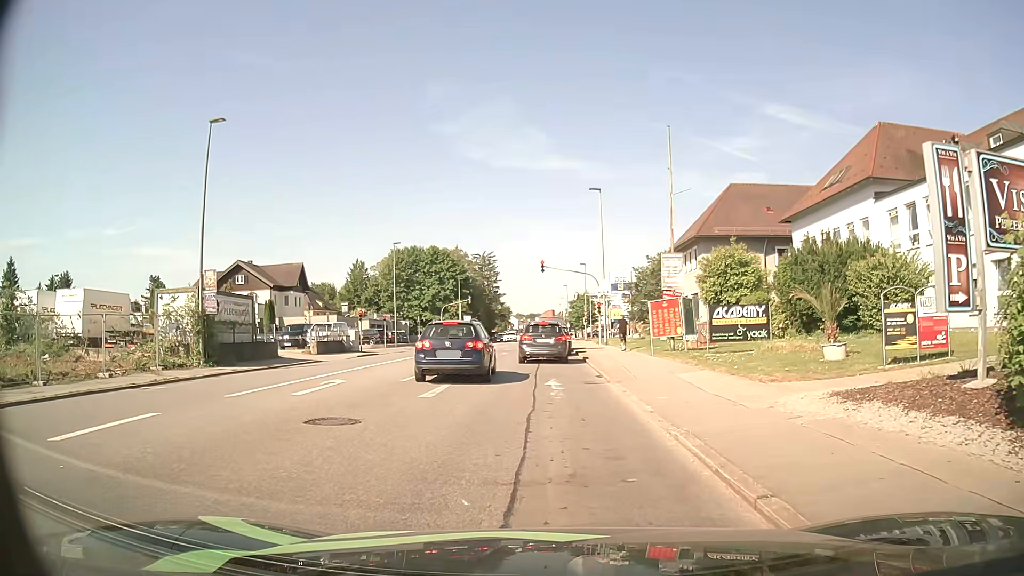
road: tertiary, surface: asphalt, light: Day
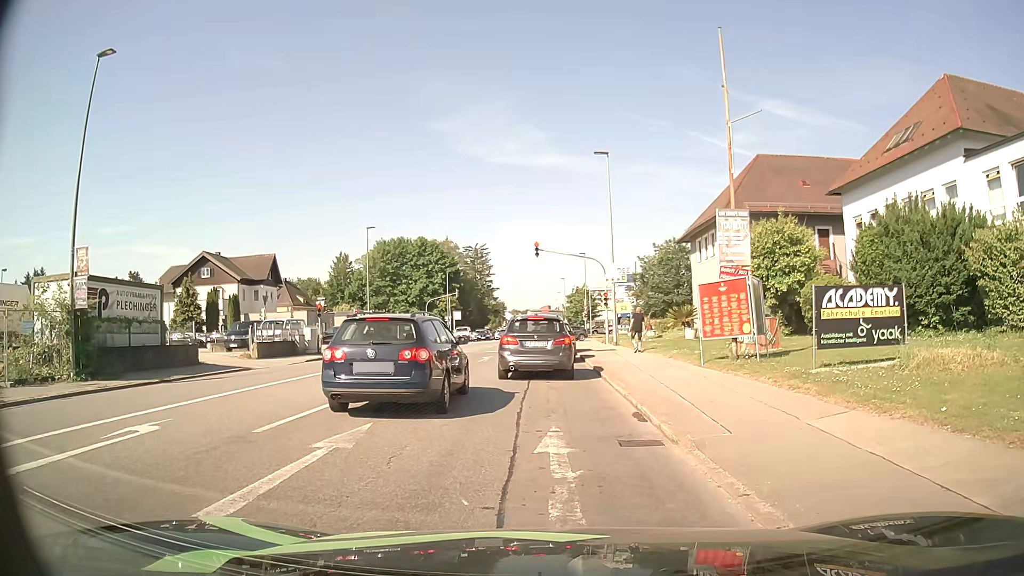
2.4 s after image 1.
(0.0, +8.4) m; 0°
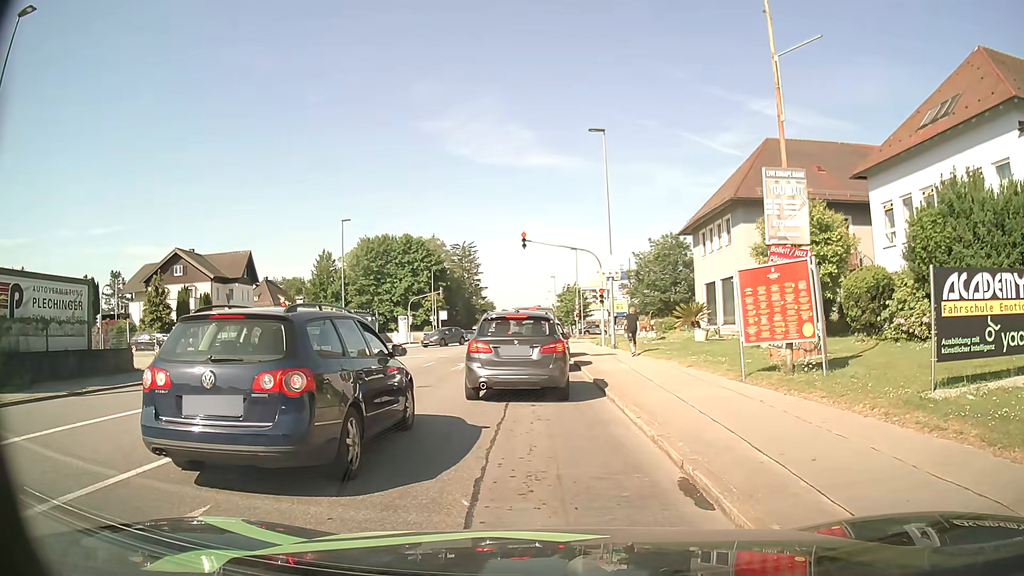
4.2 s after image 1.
(+0.1, +4.2) m; +2°
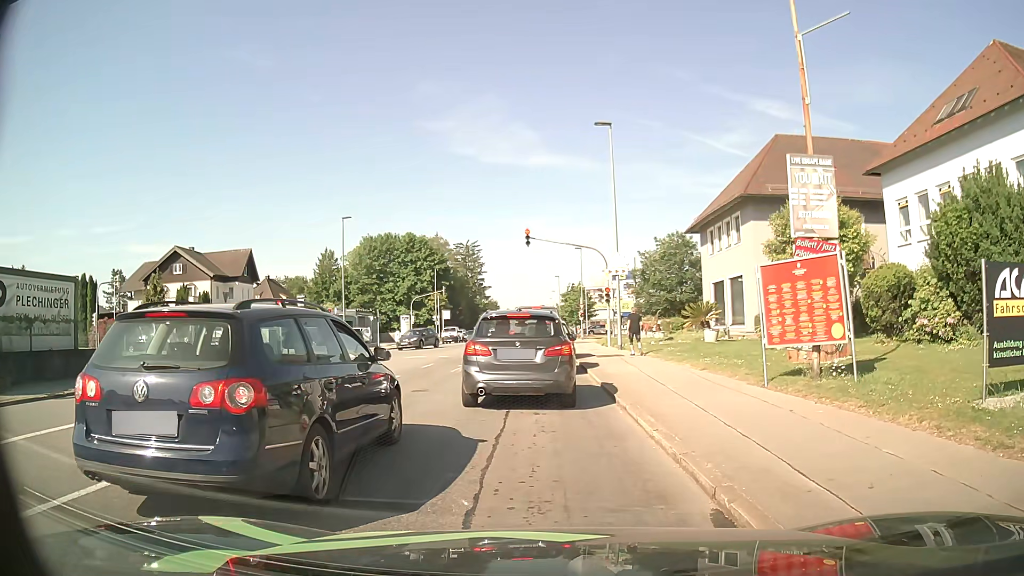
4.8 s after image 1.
(0.0, +1.0) m; 0°
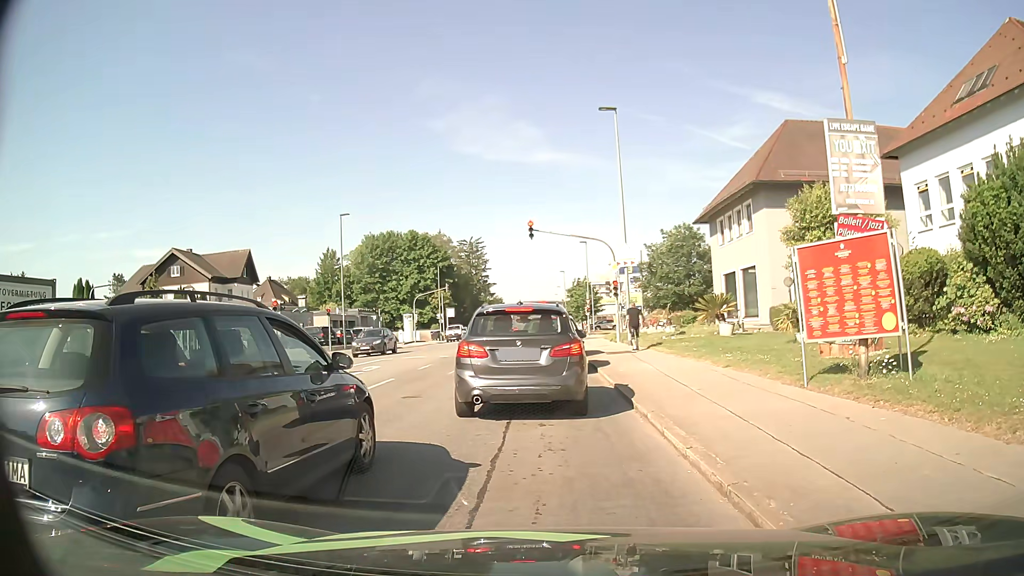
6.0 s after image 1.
(-0.1, +1.5) m; -2°
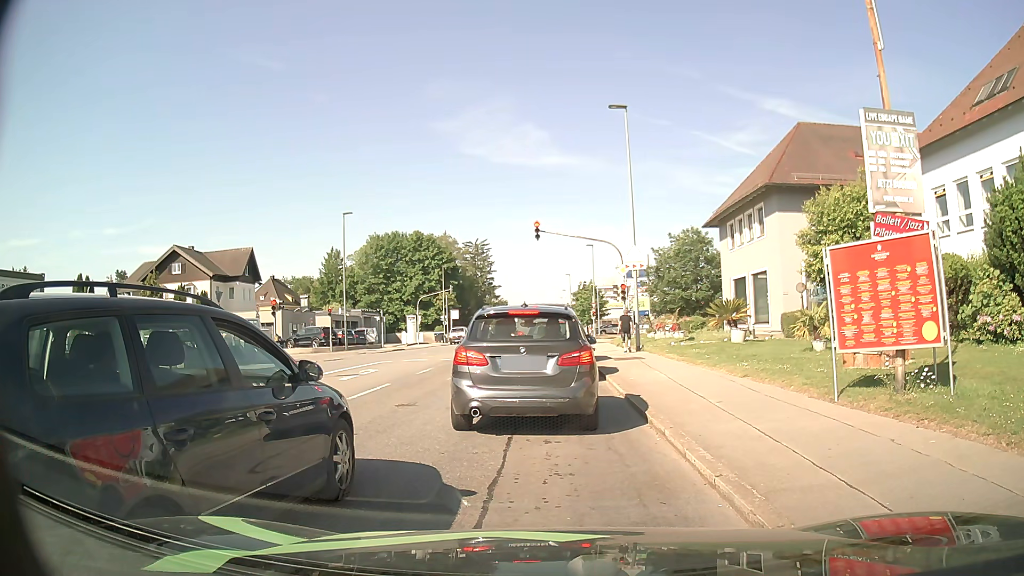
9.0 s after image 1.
(0.0, +0.9) m; 0°
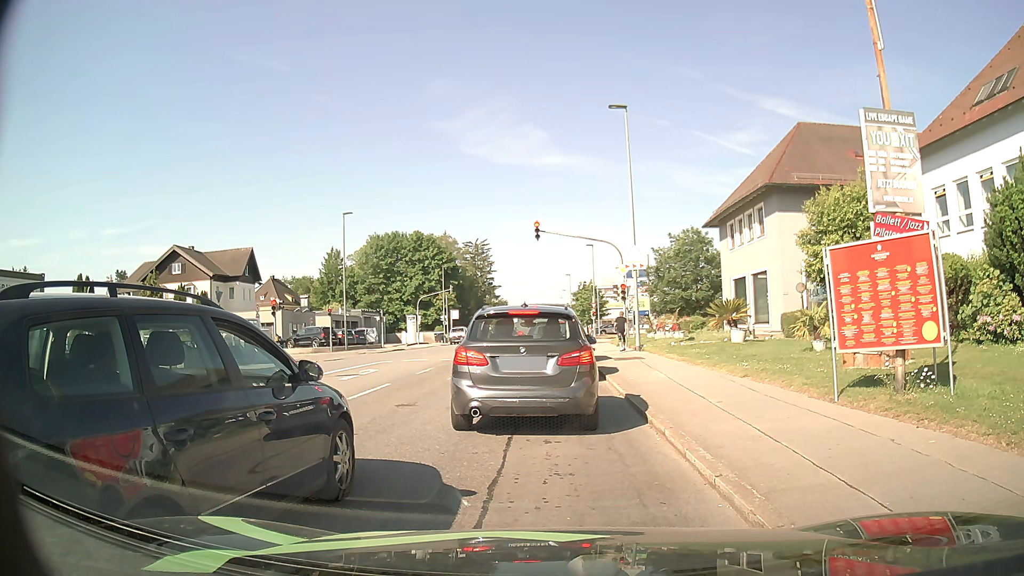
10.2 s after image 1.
(0.0, 0.0) m; 0°
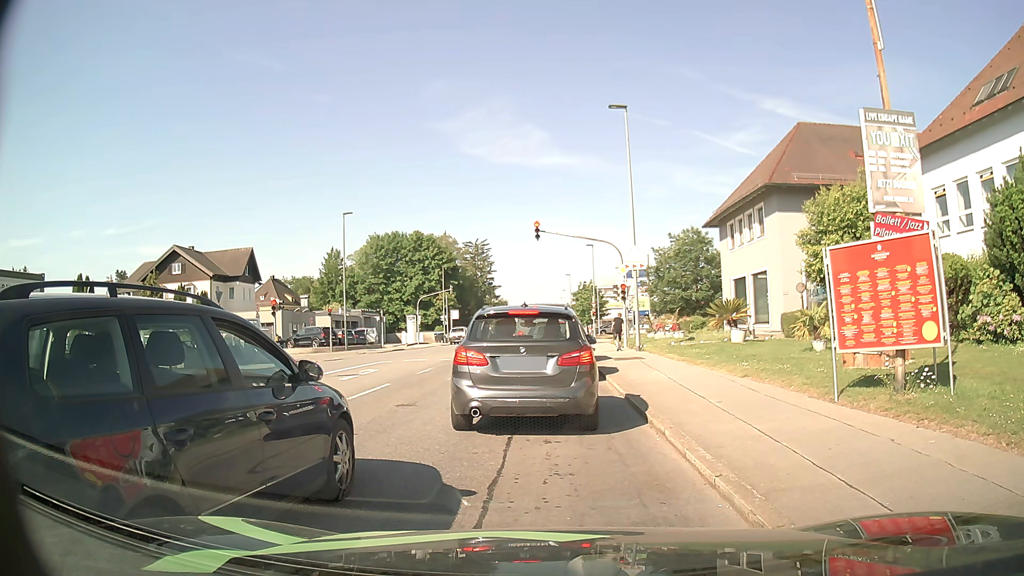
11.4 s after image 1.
(0.0, 0.0) m; 0°
(0, +10) (0, +20) (0, +30) (0, +40) (0, +50) (0, +60) (0, +70) (0, +80) (0, +90) (0, +100) m
